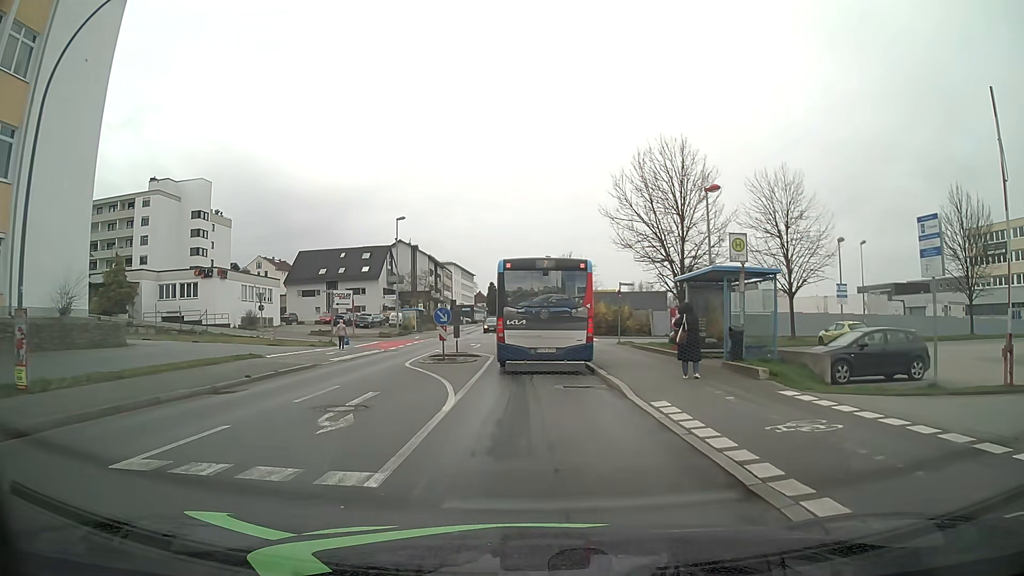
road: tertiary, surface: asphalt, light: Day
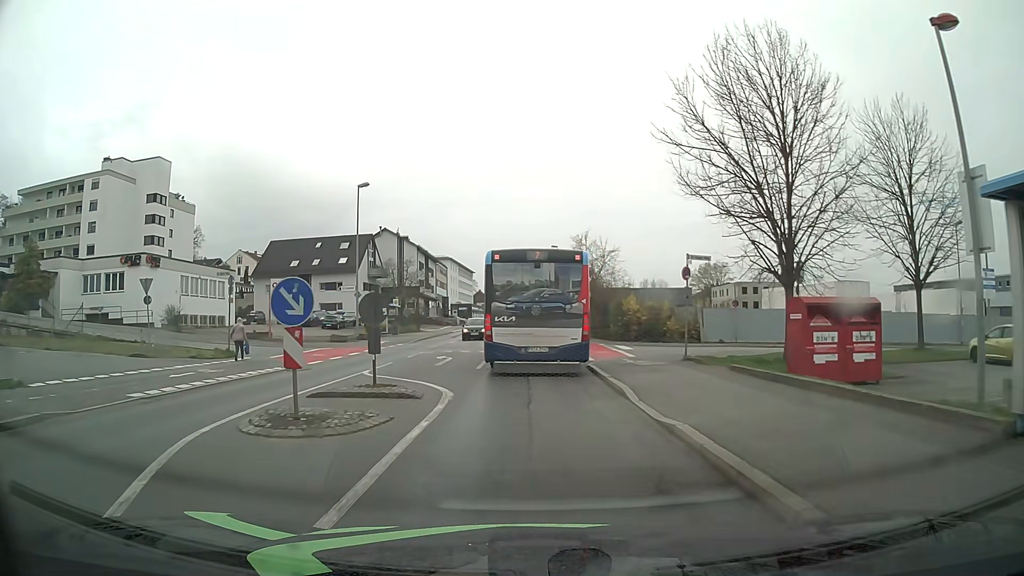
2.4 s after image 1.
(0.0, +14.9) m; -1°
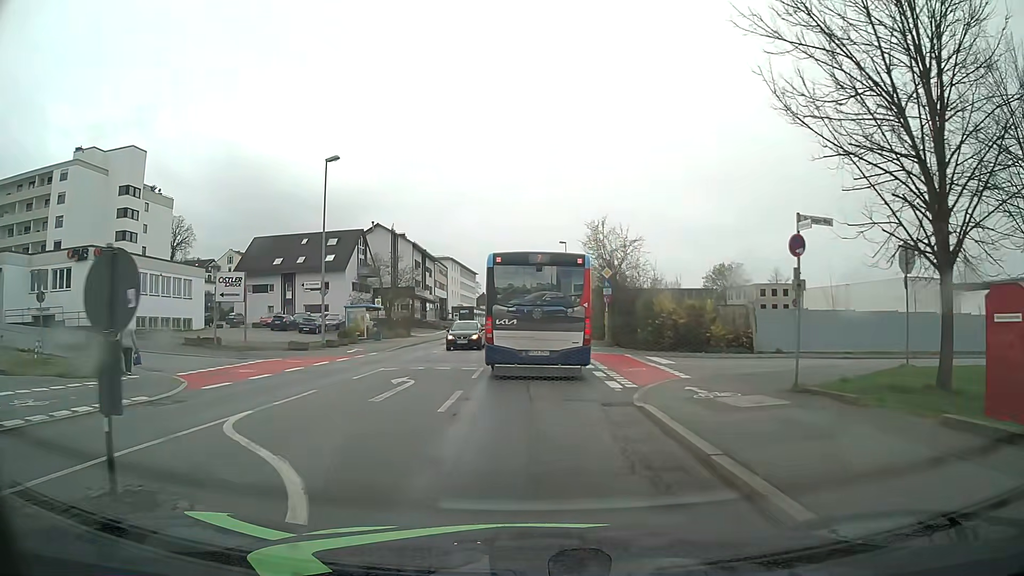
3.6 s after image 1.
(+0.1, +8.5) m; 0°
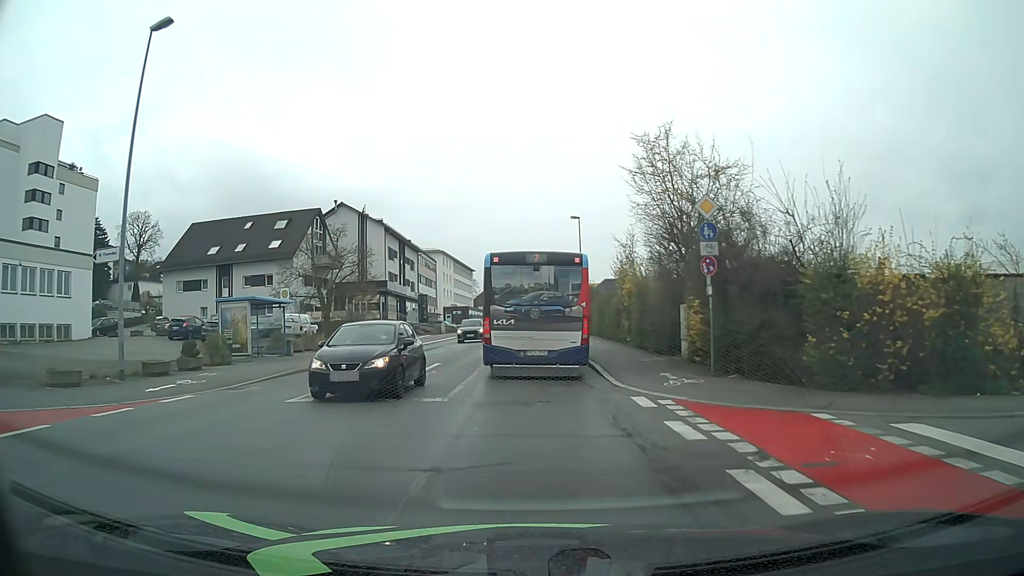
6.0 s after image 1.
(0.0, +19.3) m; 0°
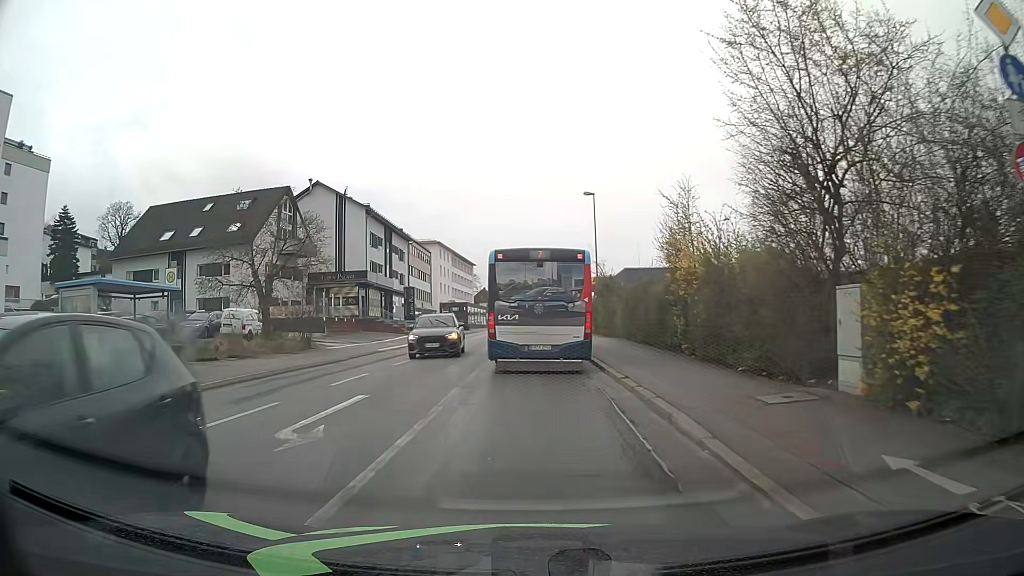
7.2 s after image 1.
(-0.1, +10.4) m; -1°
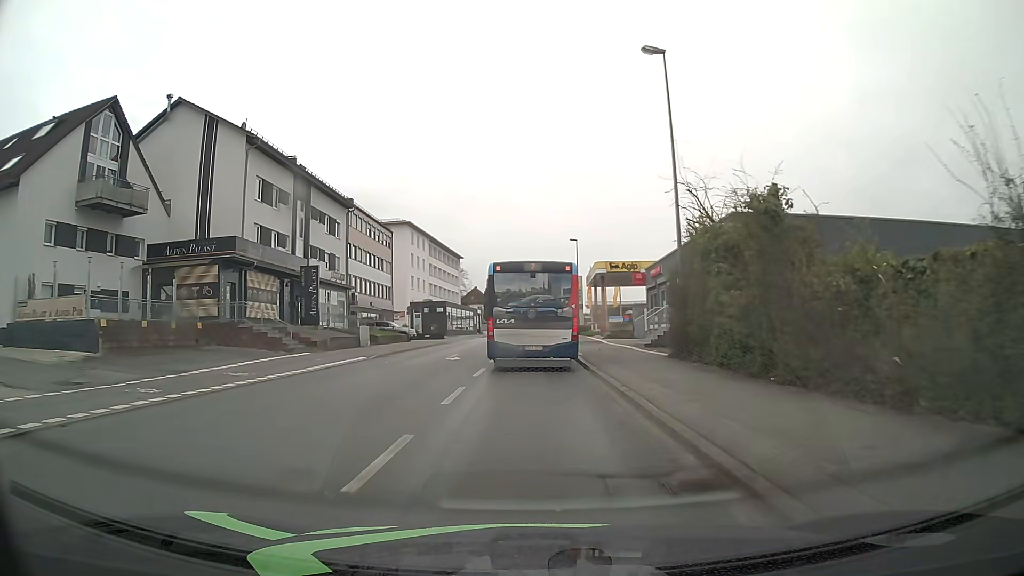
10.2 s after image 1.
(+0.2, +28.0) m; +1°
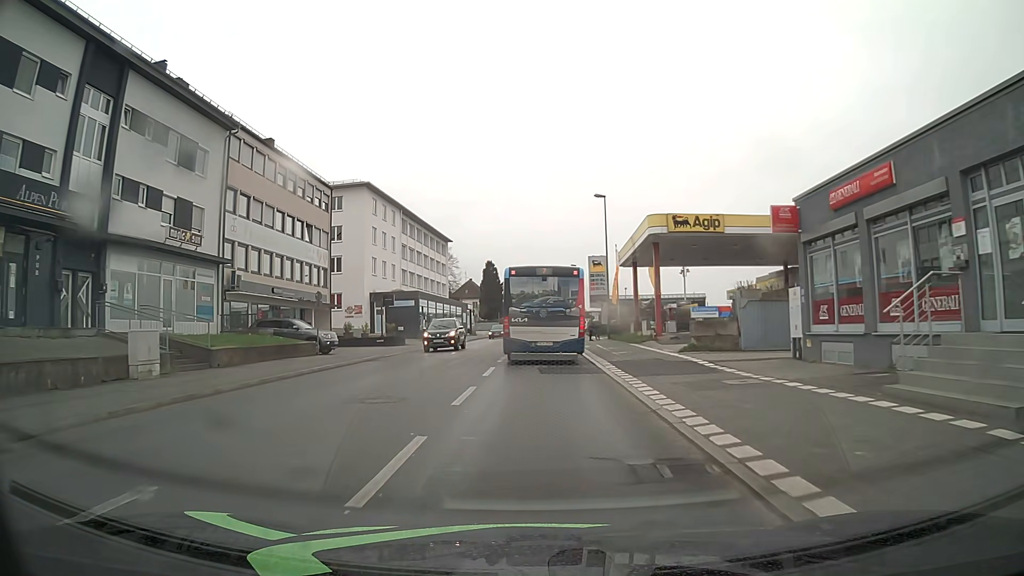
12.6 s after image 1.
(-0.2, +24.6) m; +1°
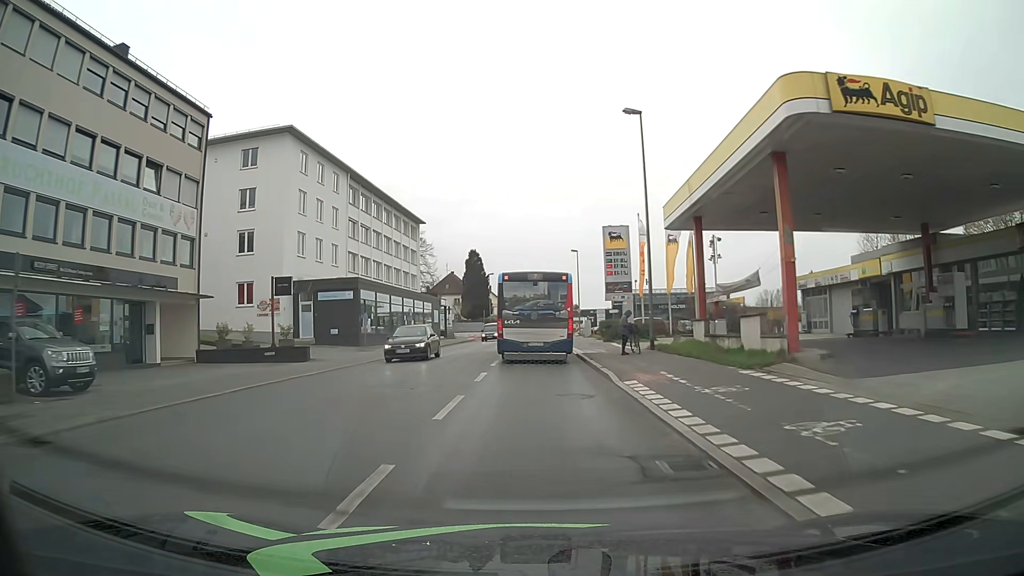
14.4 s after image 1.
(-0.4, +19.8) m; -1°
(0, +10) (0, +20) (0, +30) (0, +40) (0, +50) (0, +60) (0, +70) (0, +80) (+1, +90) (+1, +100) m
